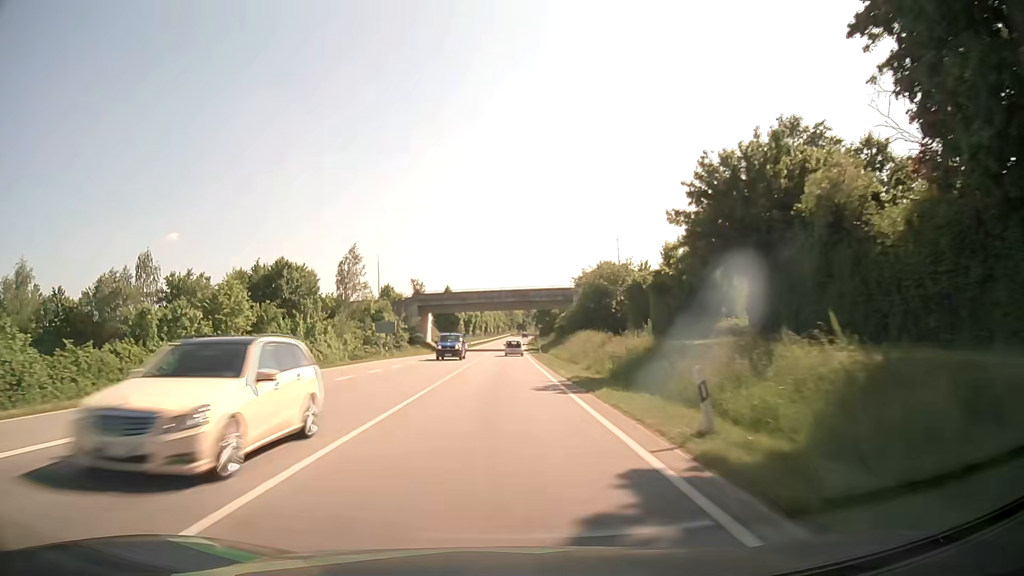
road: primary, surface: asphalt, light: Day
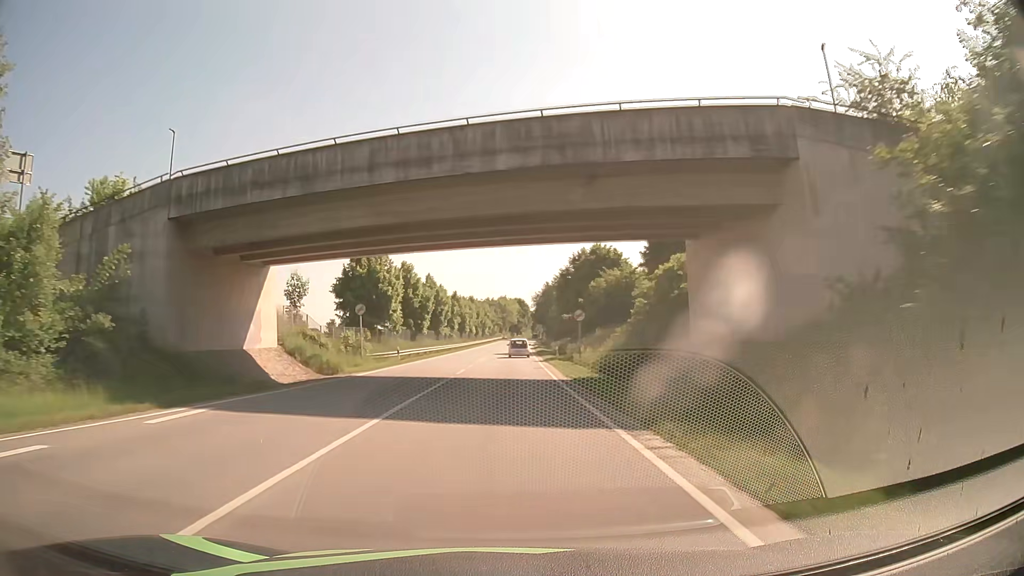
(+0.2, +67.4) m; +1°
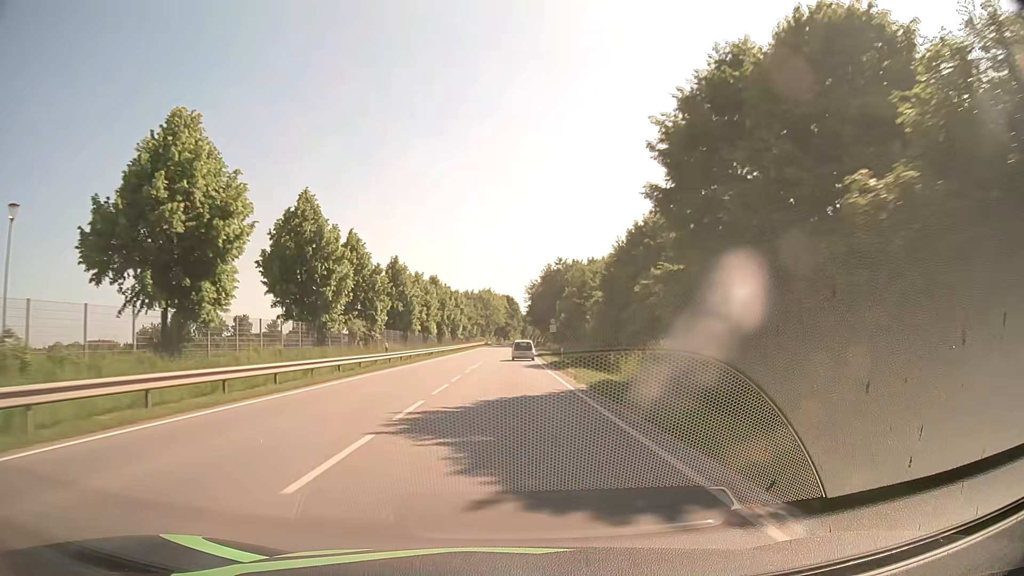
(+0.1, +52.1) m; +1°
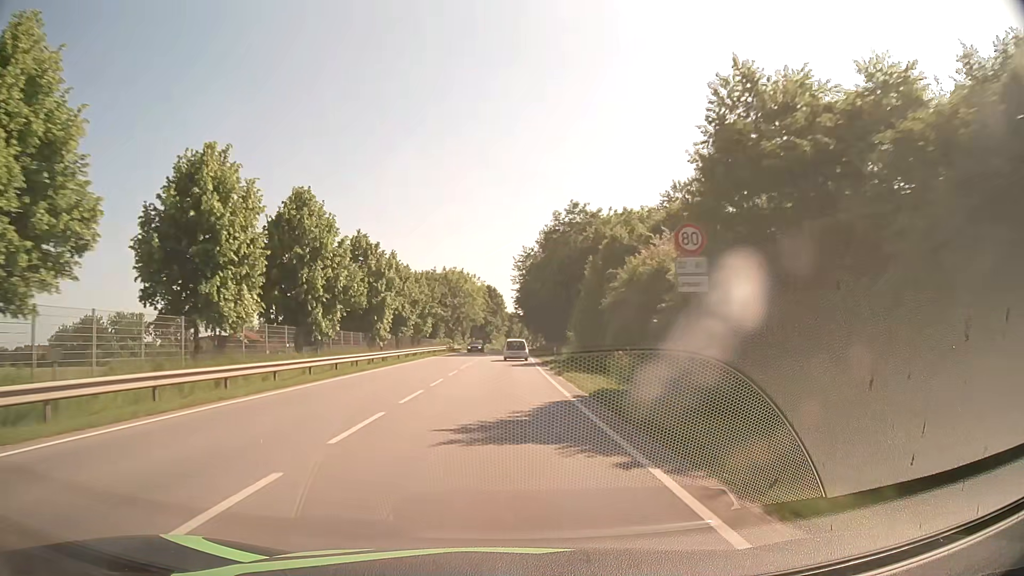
(+0.7, +50.9) m; +1°
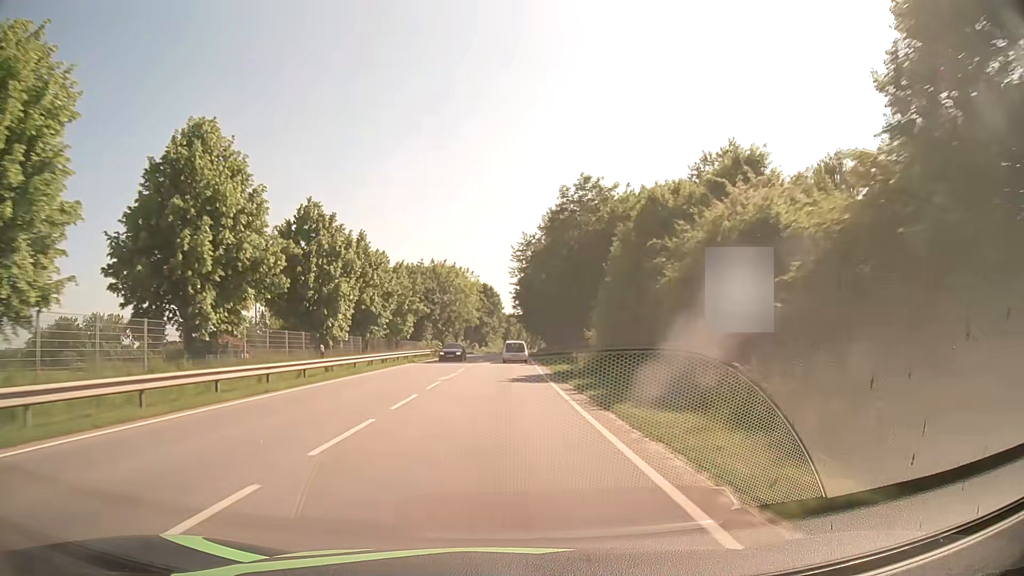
(+0.1, +12.6) m; 0°
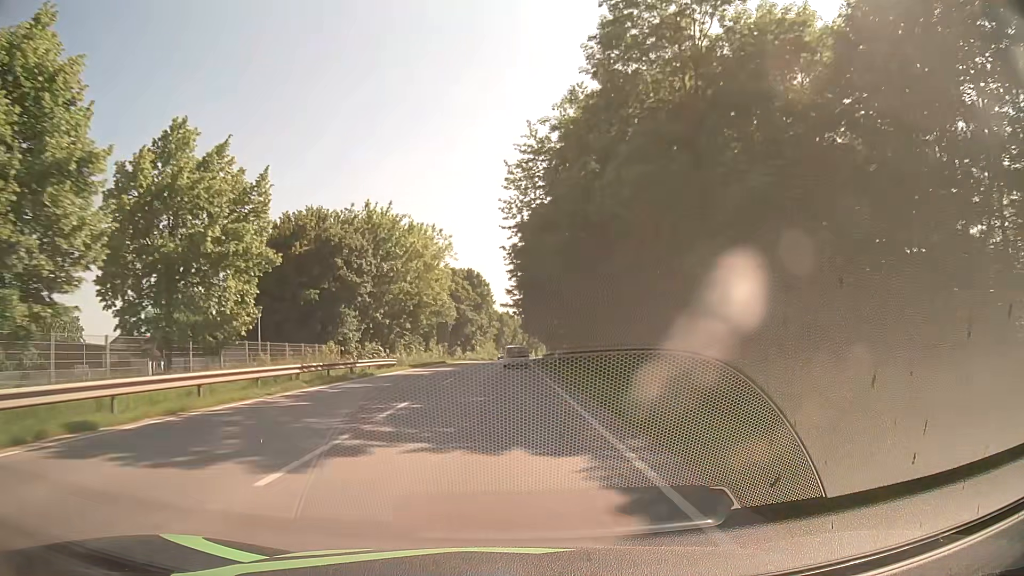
(+0.3, +37.2) m; +1°
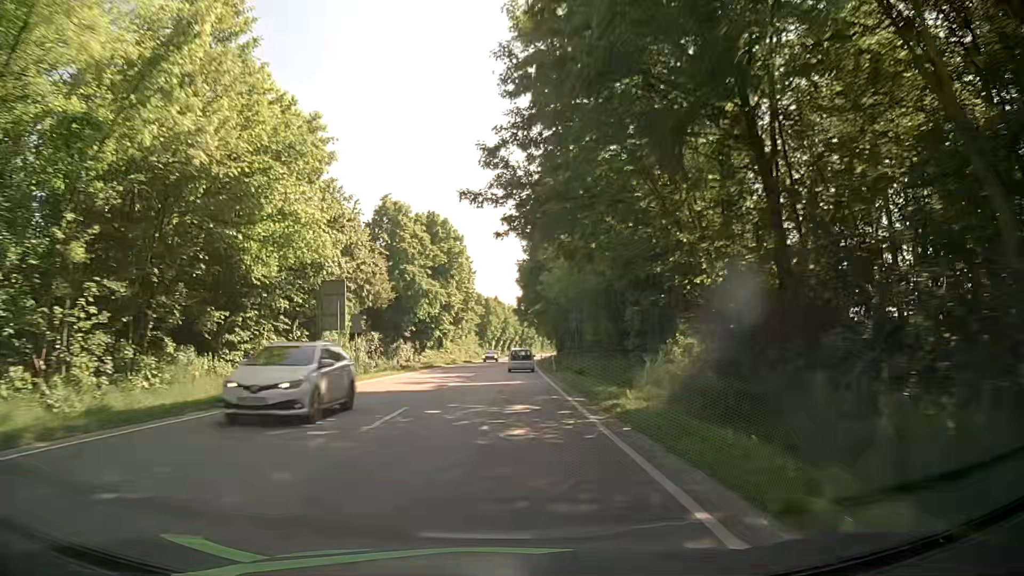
(0.0, +48.8) m; 0°
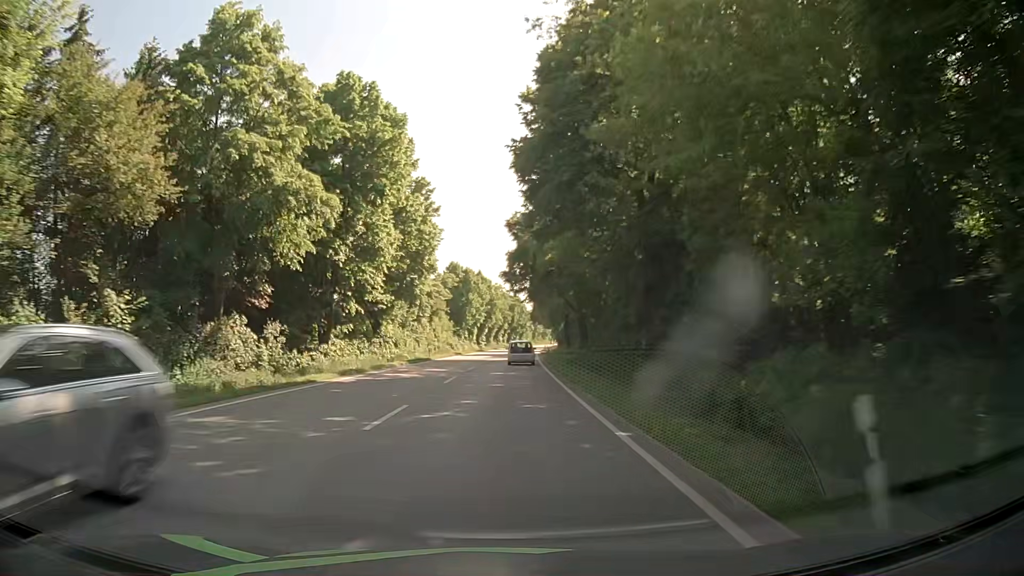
(+0.5, +36.5) m; +2°
(0, +10) (0, +20) (0, +30) (0, +40) (0, +50) (0, +60) (+1, +70) (+1, +80) (+1, +90) (+2, +100) m
